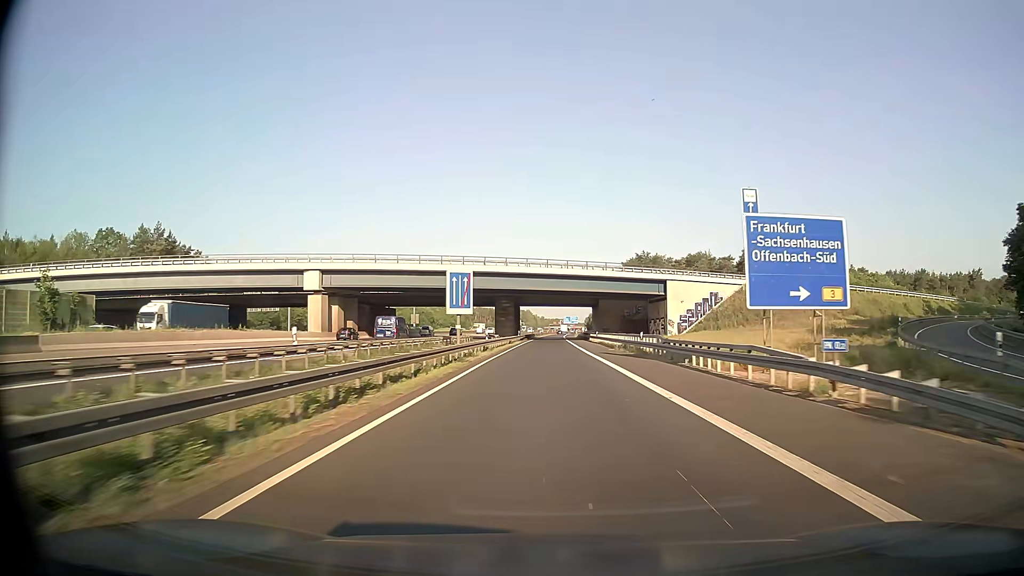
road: motorway_link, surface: asphalt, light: Day
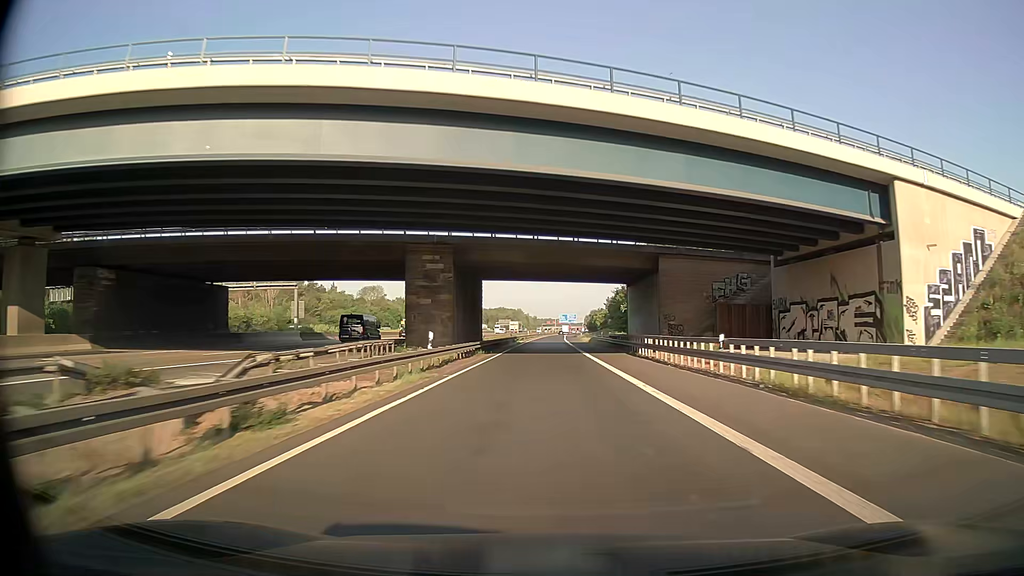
(+0.2, +59.8) m; +1°
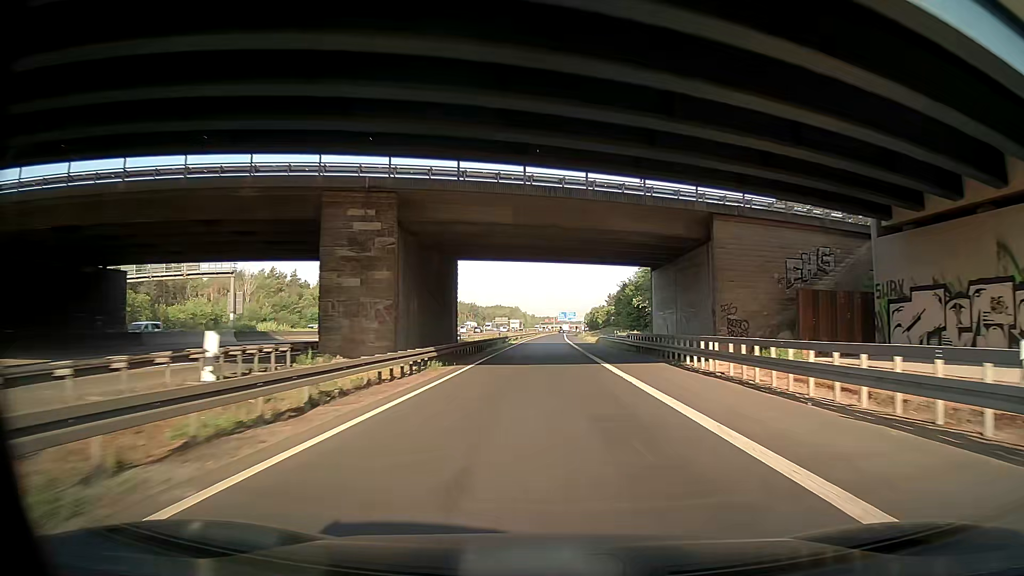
(0.0, +15.0) m; 0°
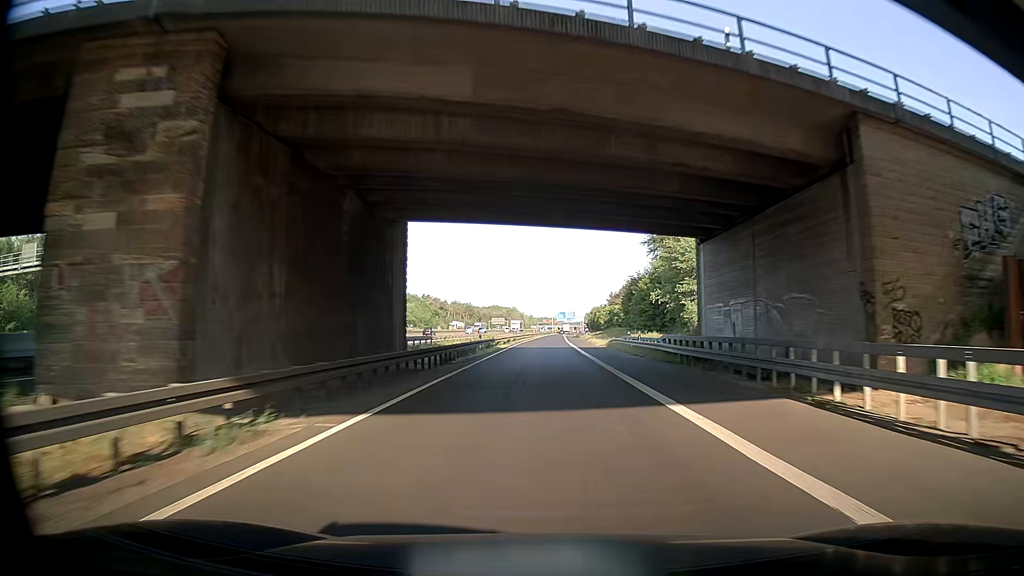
(+0.1, +15.0) m; +1°
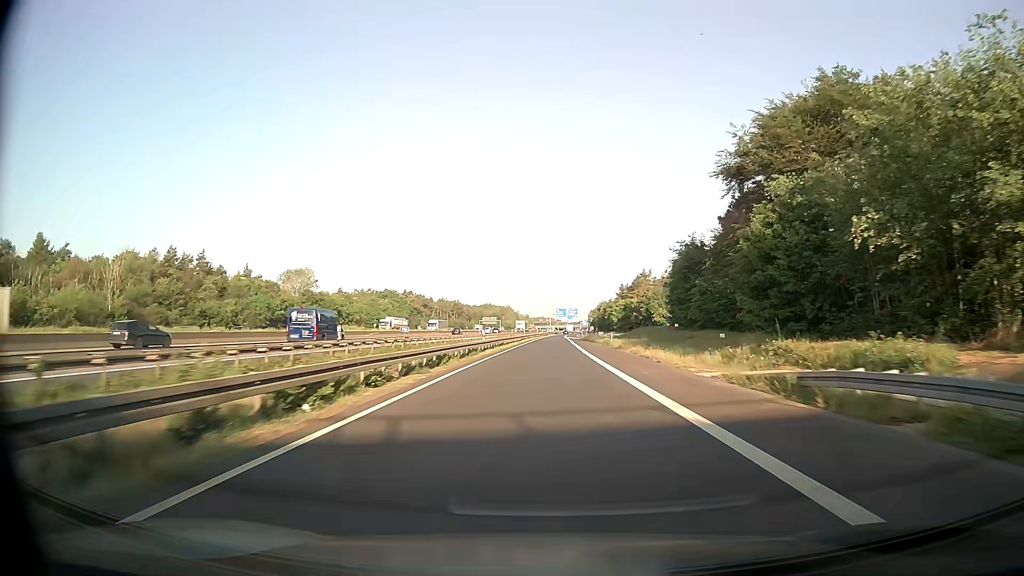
(-0.3, +45.0) m; 0°
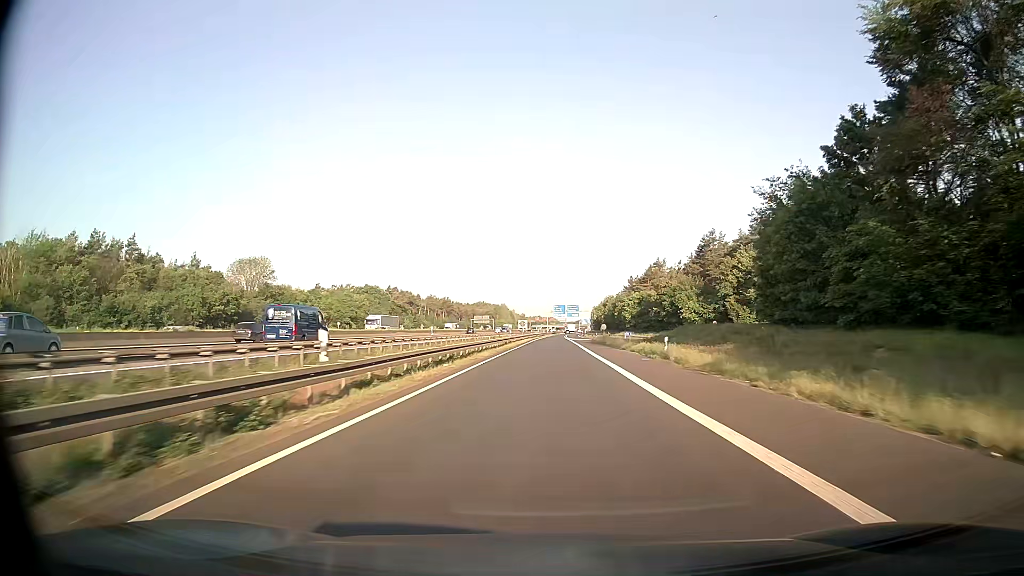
(+0.1, +30.1) m; 0°
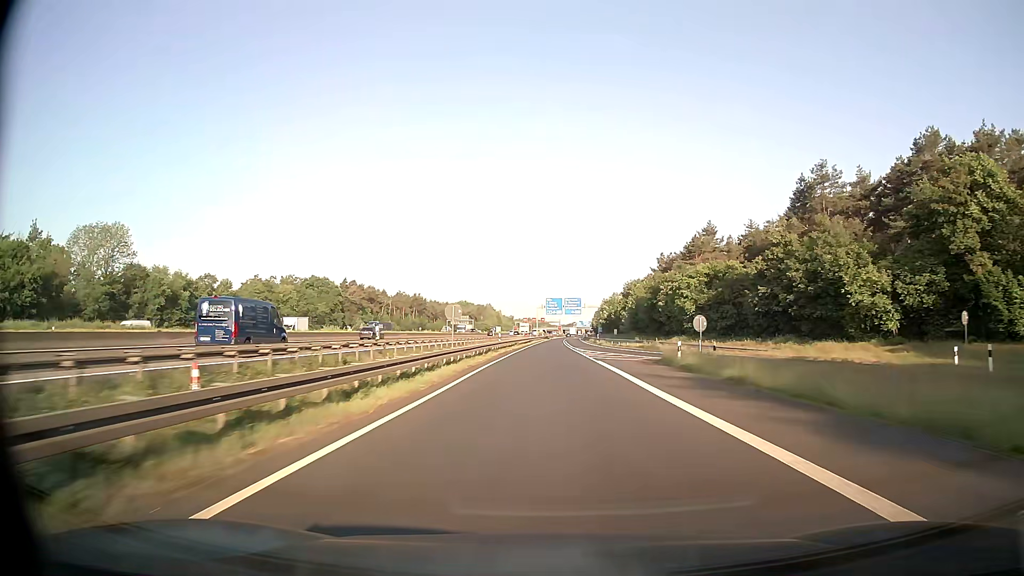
(+0.5, +60.3) m; +1°
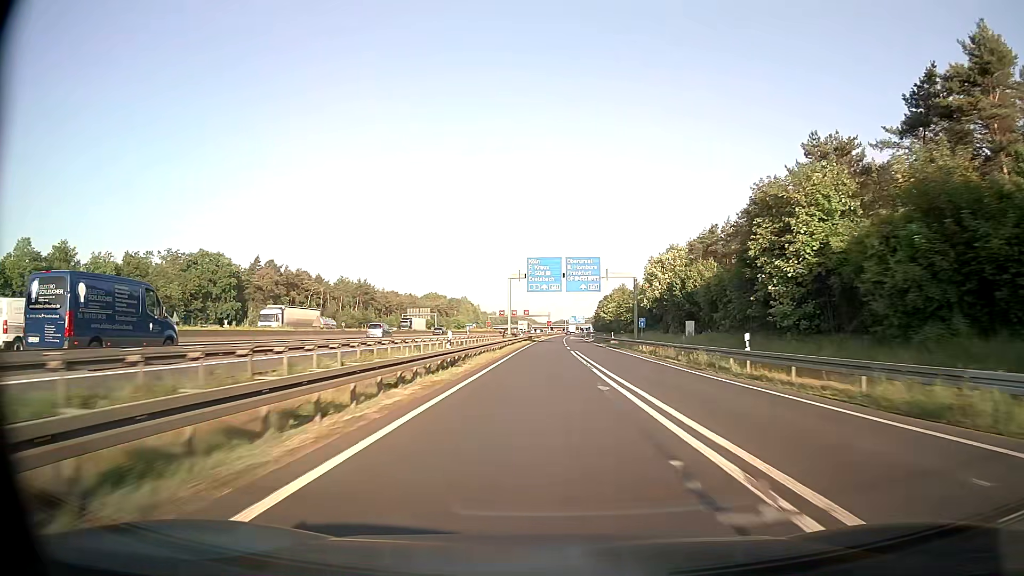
(+0.6, +75.6) m; +1°
(0, +10) (0, +20) (0, +30) (0, +40) (+1, +50) (+1, +60) (+1, +70) (+2, +80) (+3, +90) (+3, +100) m
